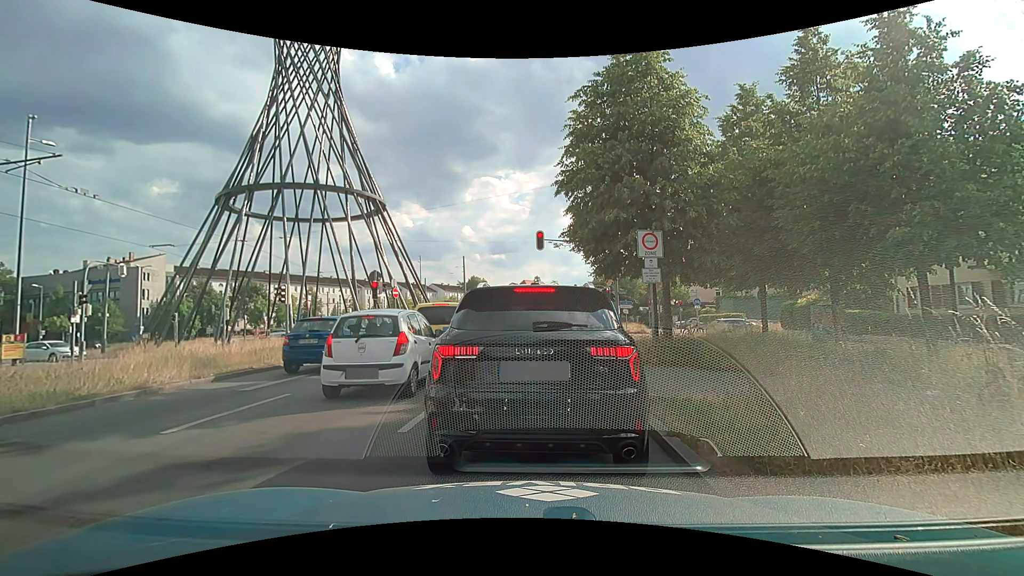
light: Day
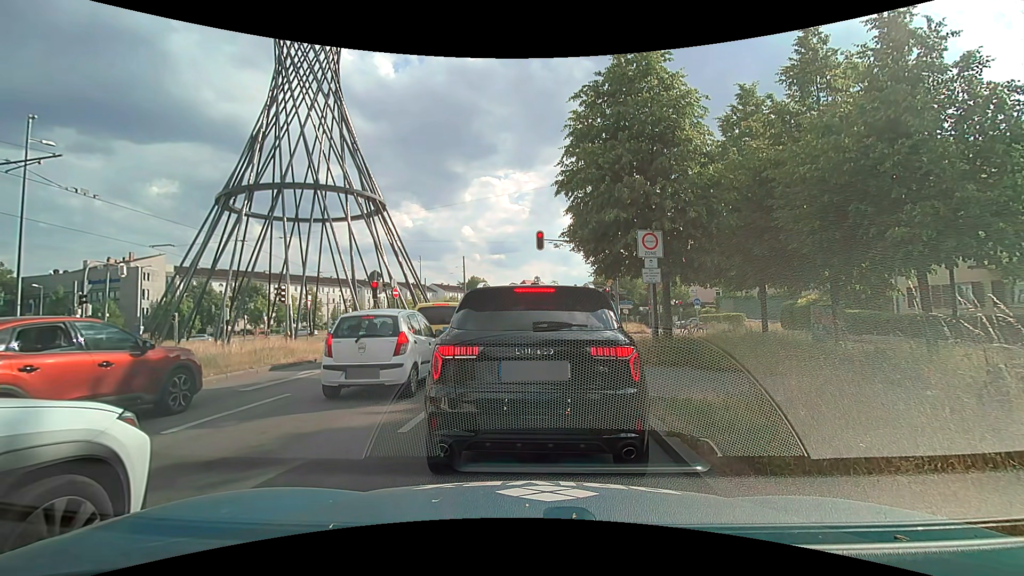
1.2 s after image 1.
(0.0, 0.0) m; 0°
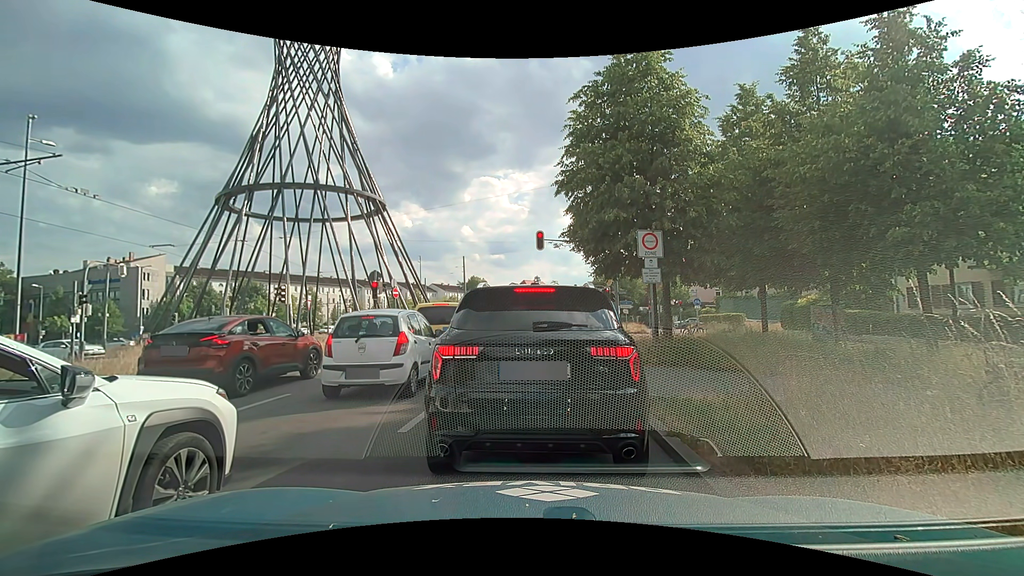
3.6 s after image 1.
(0.0, 0.0) m; 0°
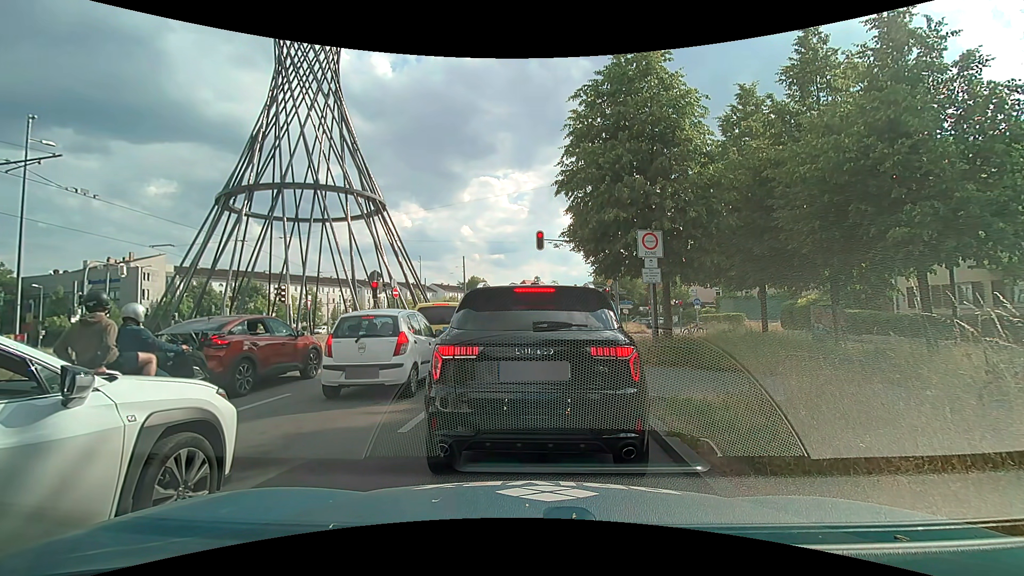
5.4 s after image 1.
(0.0, 0.0) m; 0°
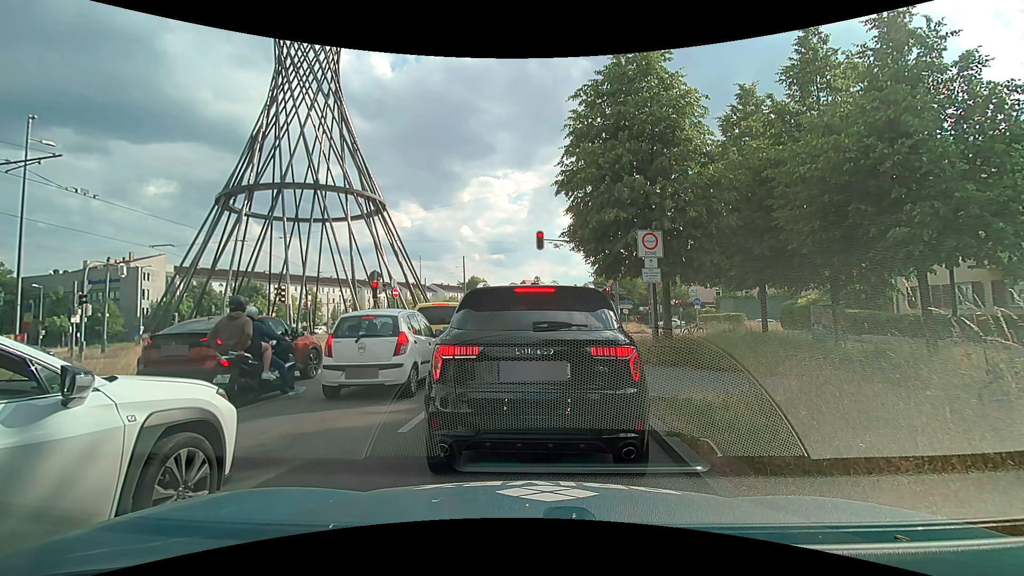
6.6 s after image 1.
(0.0, 0.0) m; 0°
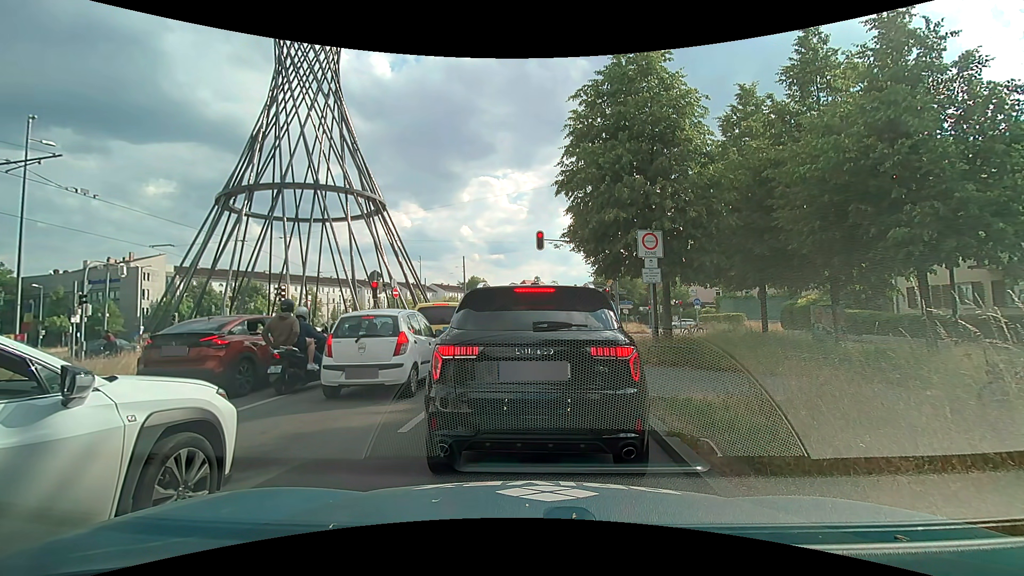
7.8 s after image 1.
(0.0, 0.0) m; 0°
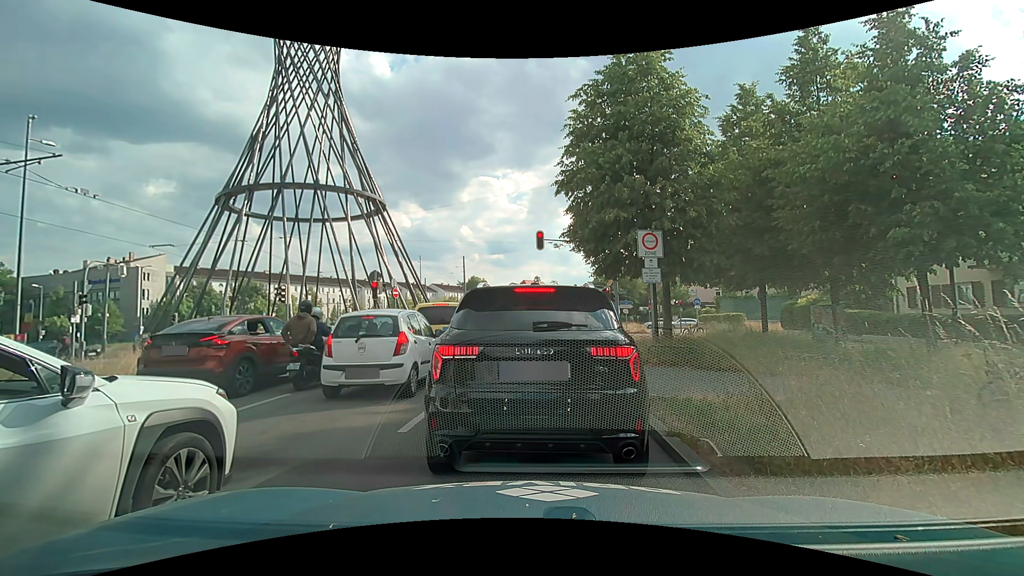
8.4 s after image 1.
(0.0, 0.0) m; 0°
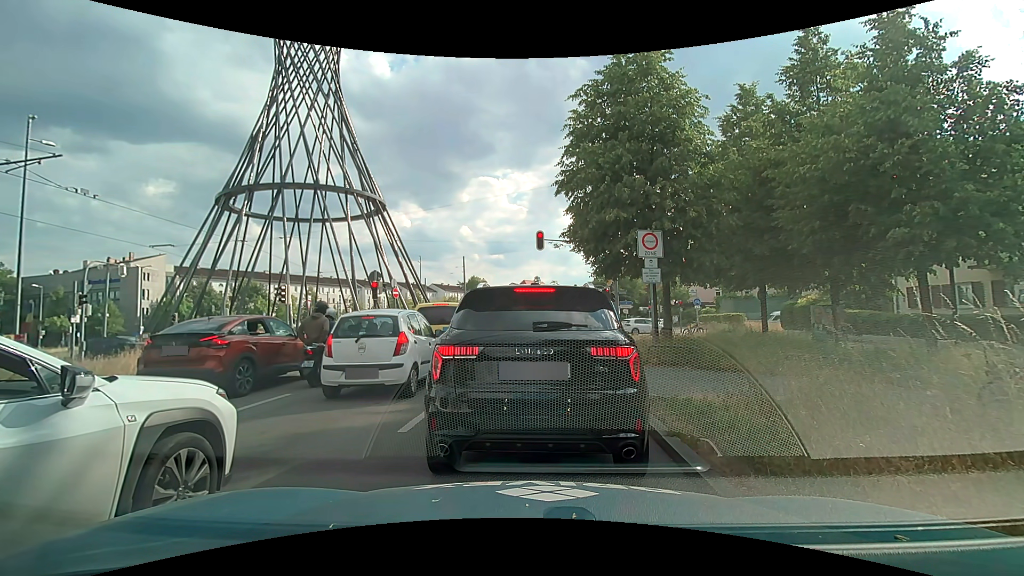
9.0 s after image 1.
(0.0, 0.0) m; 0°
